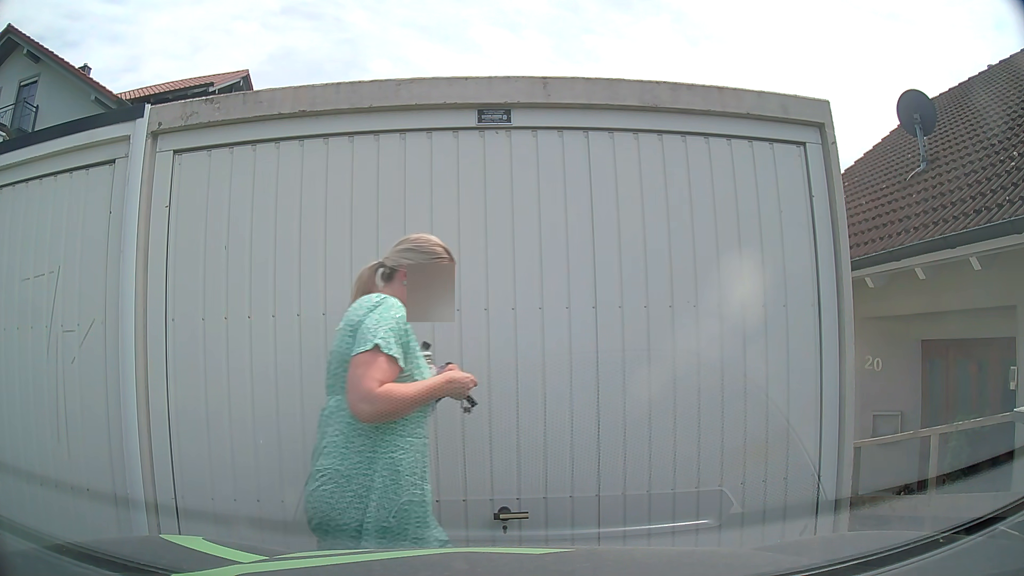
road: residential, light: Day
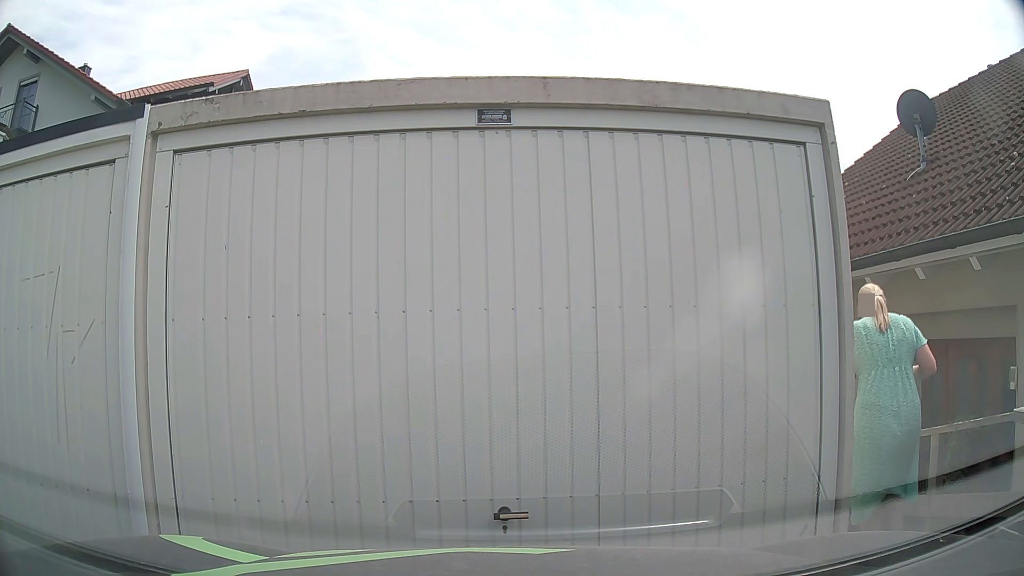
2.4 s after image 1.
(0.0, 0.0) m; 0°
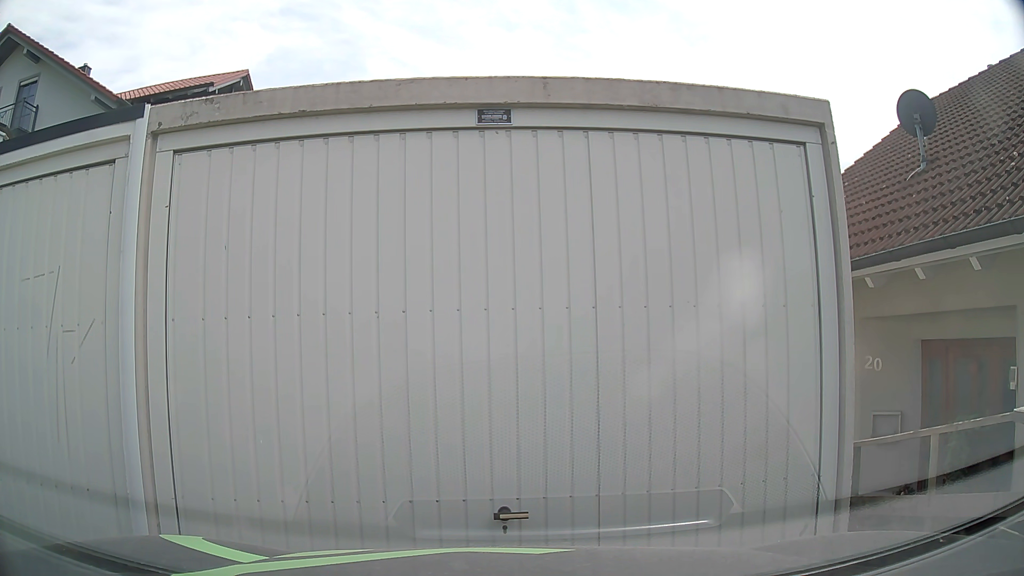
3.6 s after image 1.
(0.0, 0.0) m; 0°
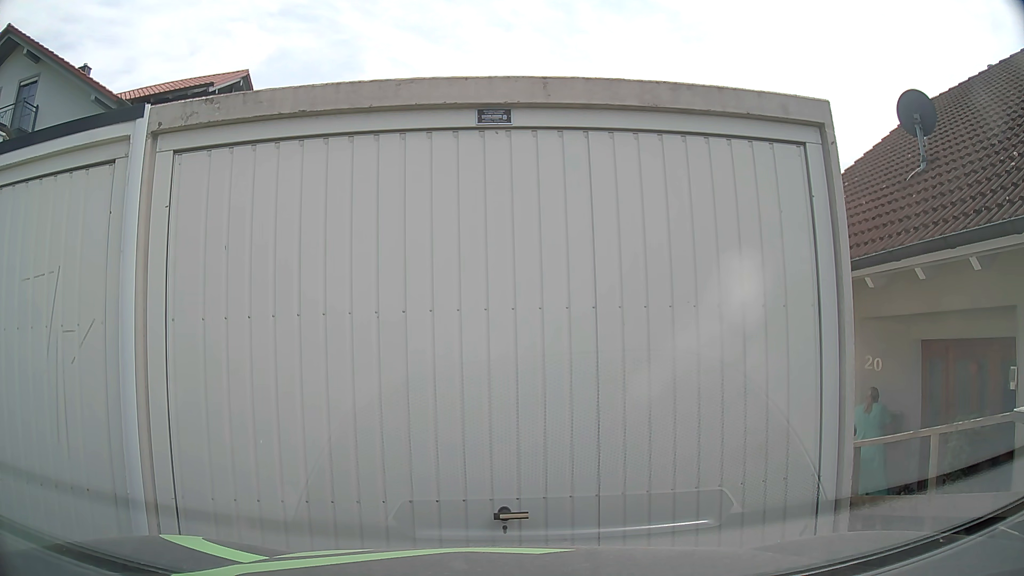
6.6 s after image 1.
(0.0, 0.0) m; 0°
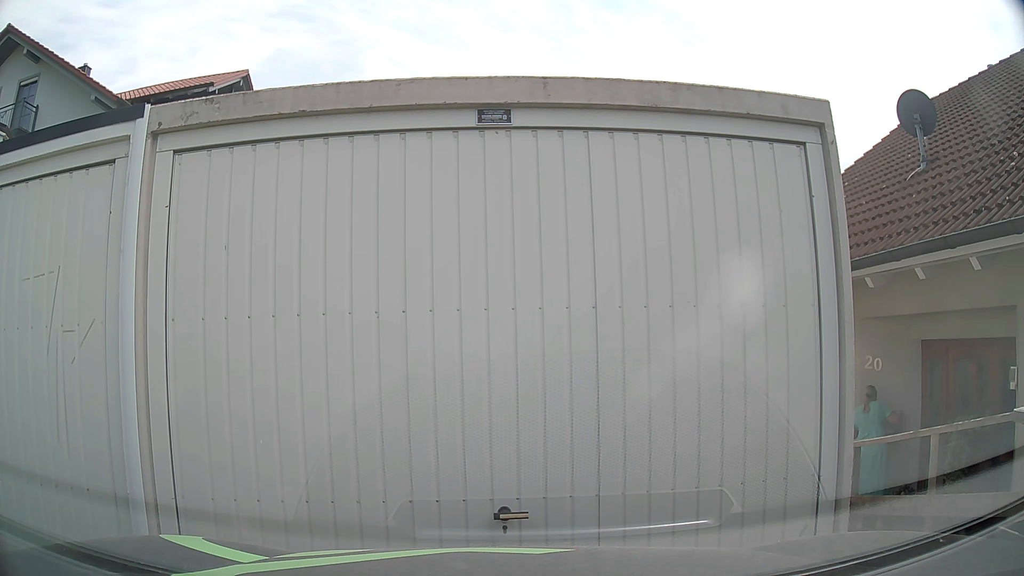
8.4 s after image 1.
(0.0, 0.0) m; 0°
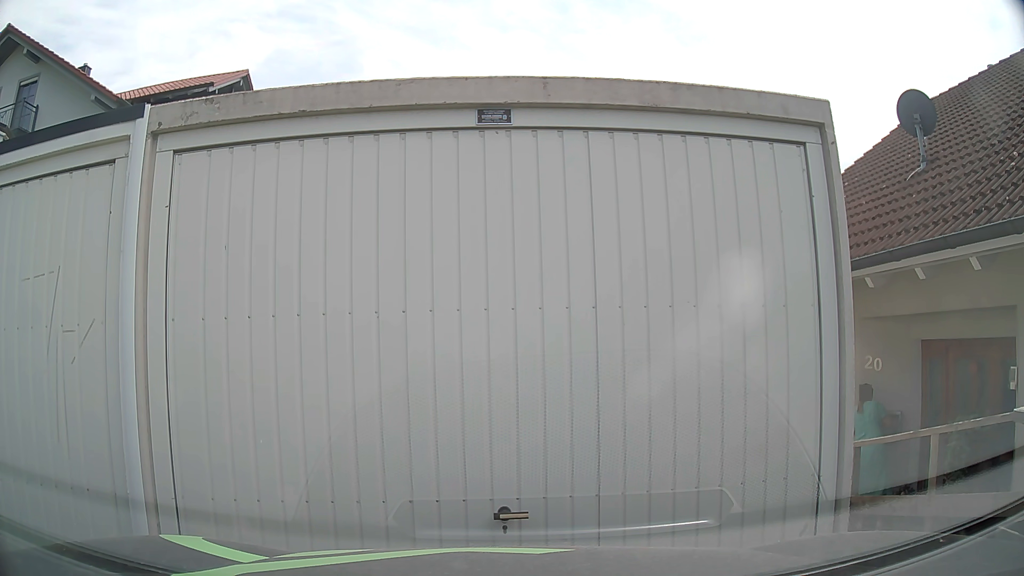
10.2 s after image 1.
(0.0, 0.0) m; 0°
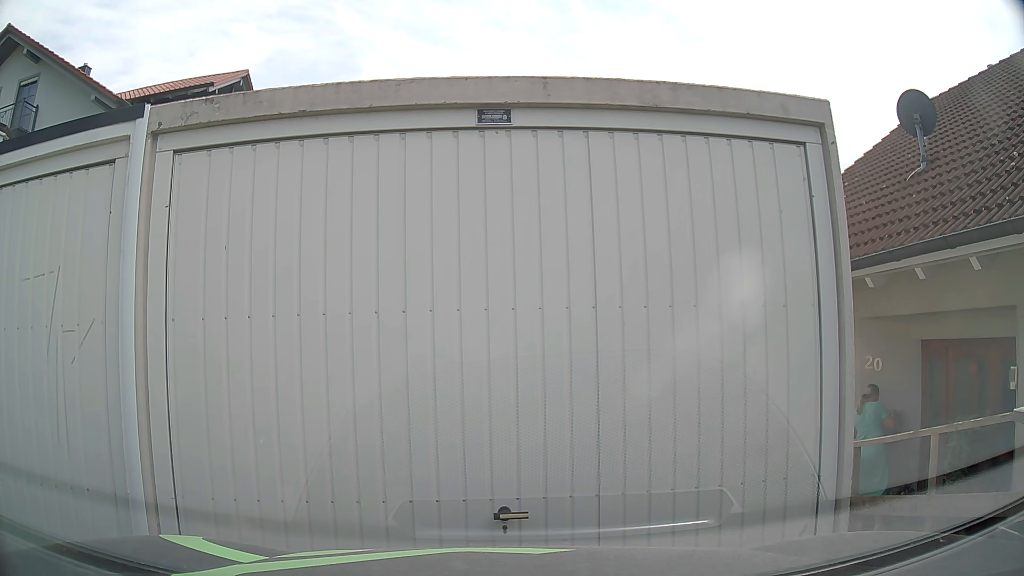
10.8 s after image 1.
(0.0, 0.0) m; 0°
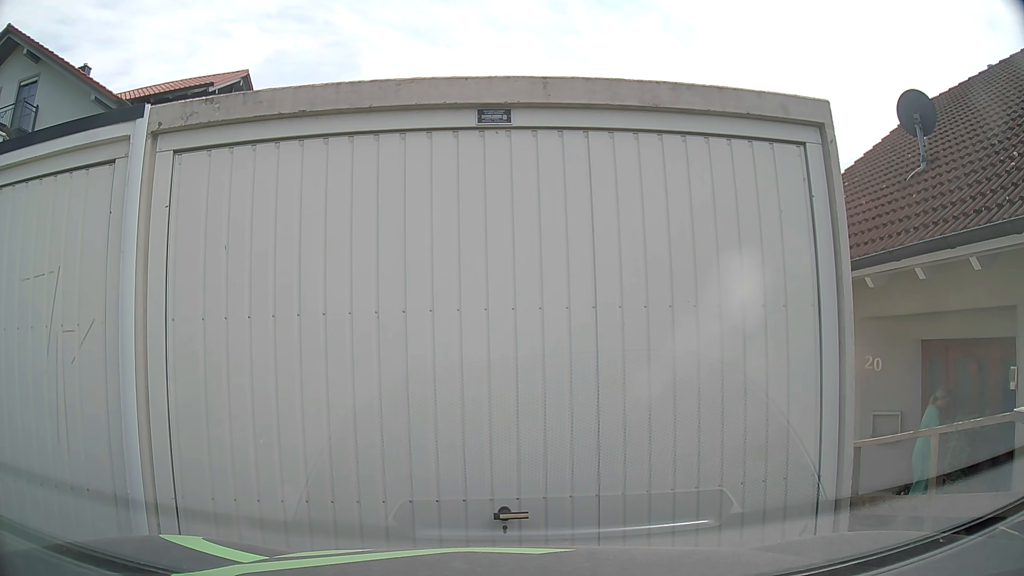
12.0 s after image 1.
(0.0, 0.0) m; 0°
